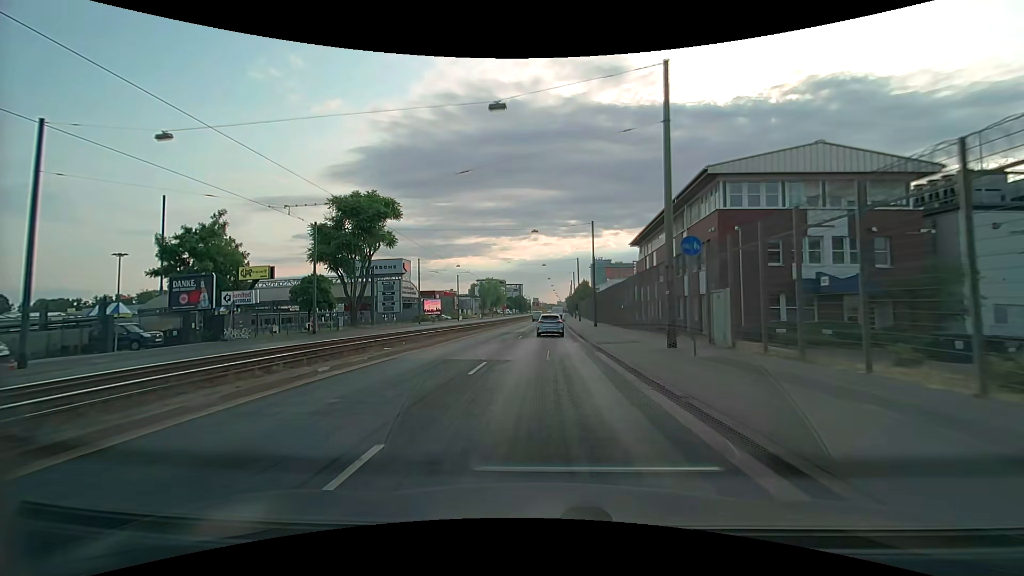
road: primary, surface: asphalt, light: Day
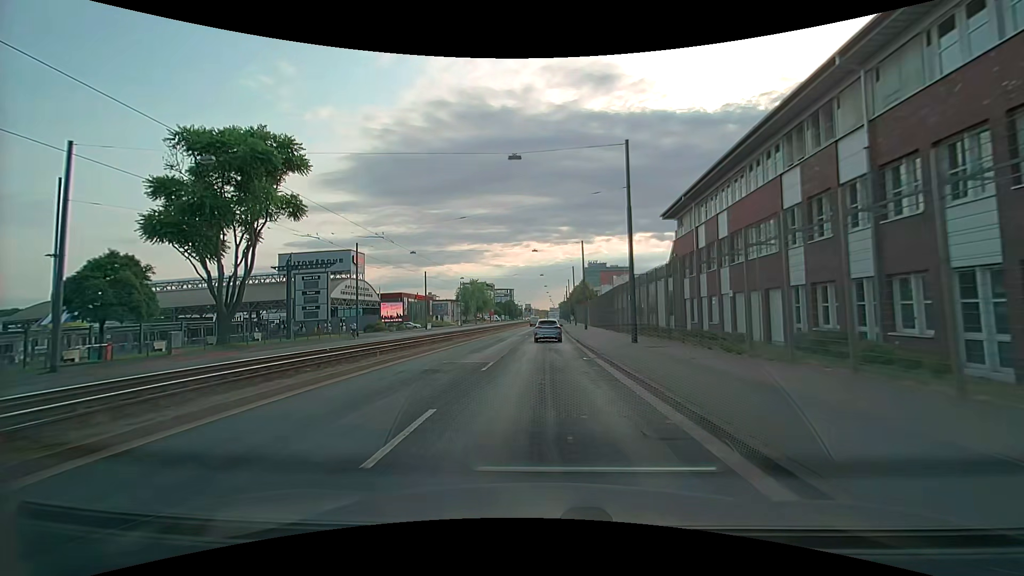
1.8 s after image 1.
(+0.1, +24.5) m; +1°
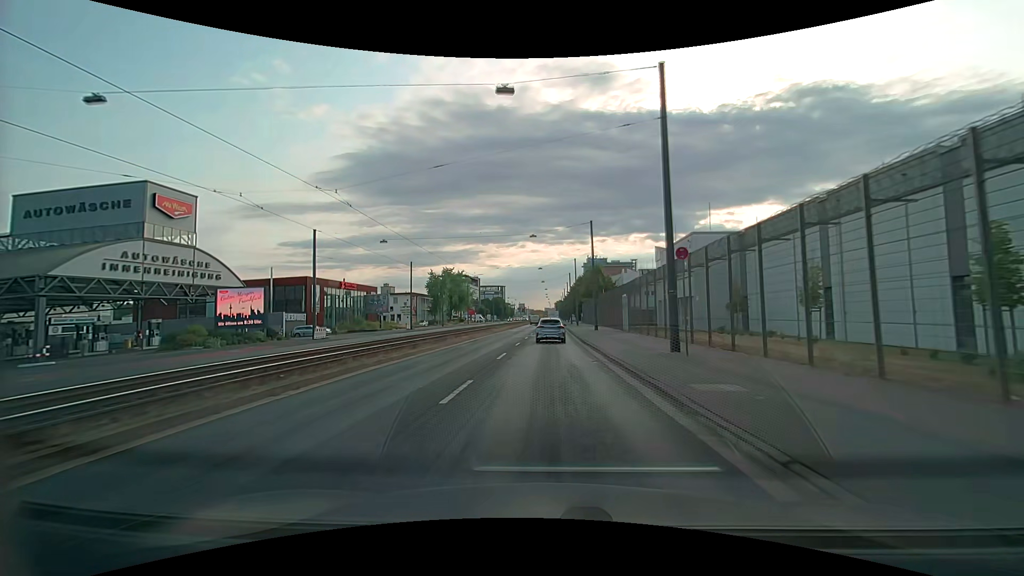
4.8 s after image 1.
(0.0, +41.4) m; 0°
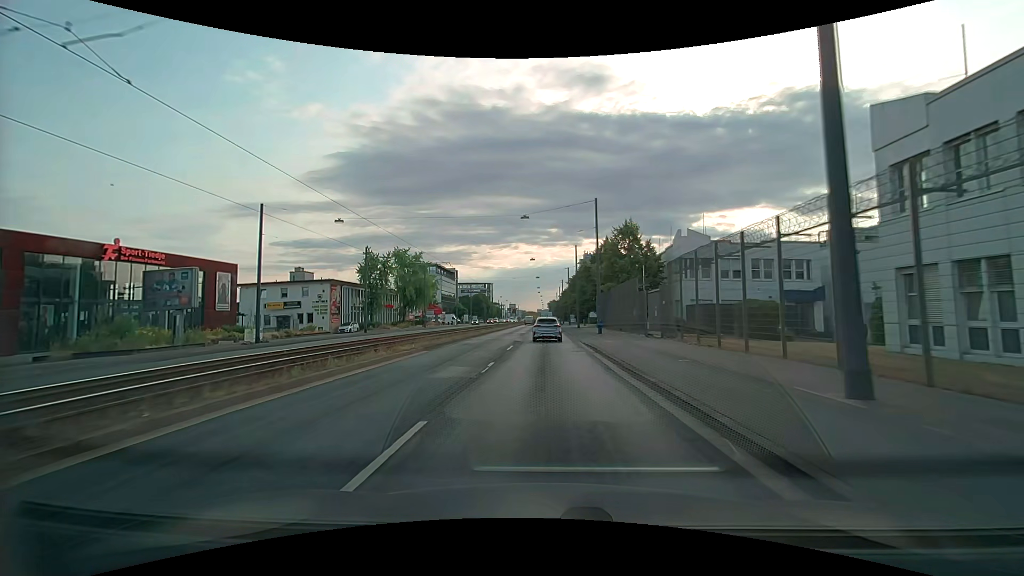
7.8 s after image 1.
(+0.4, +40.6) m; +1°
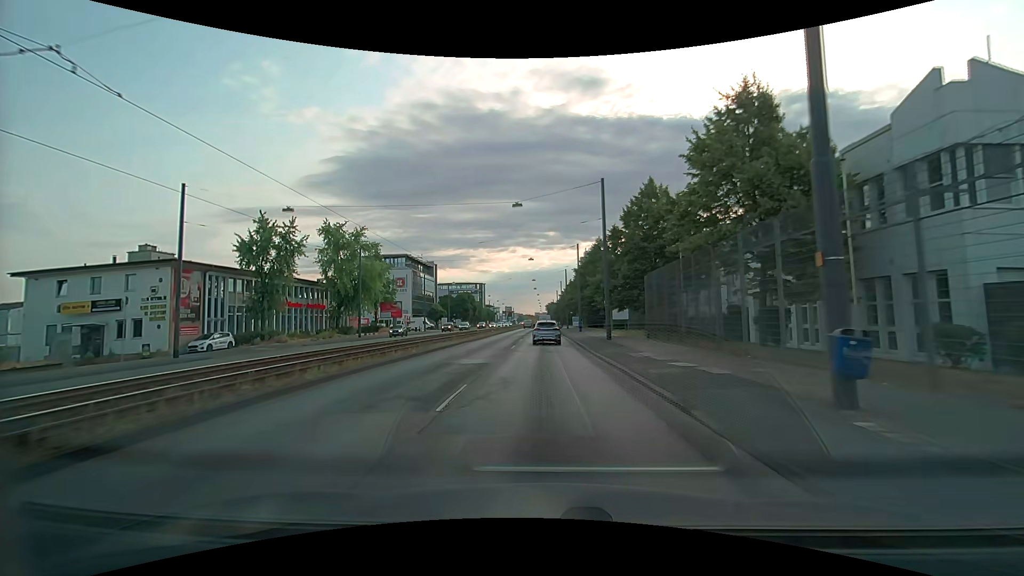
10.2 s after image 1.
(+0.1, +31.6) m; +1°
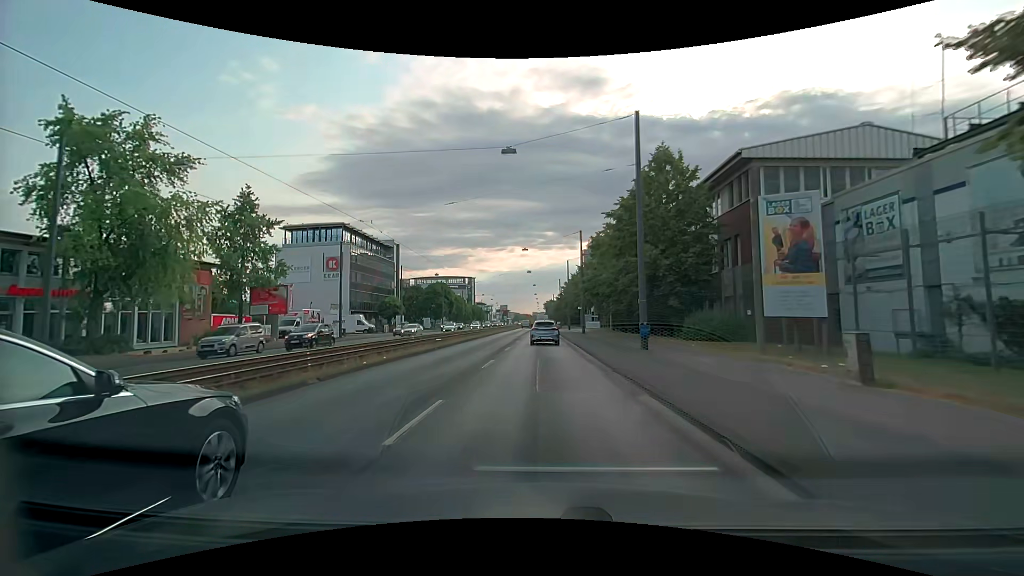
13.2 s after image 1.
(-0.5, +38.2) m; 0°
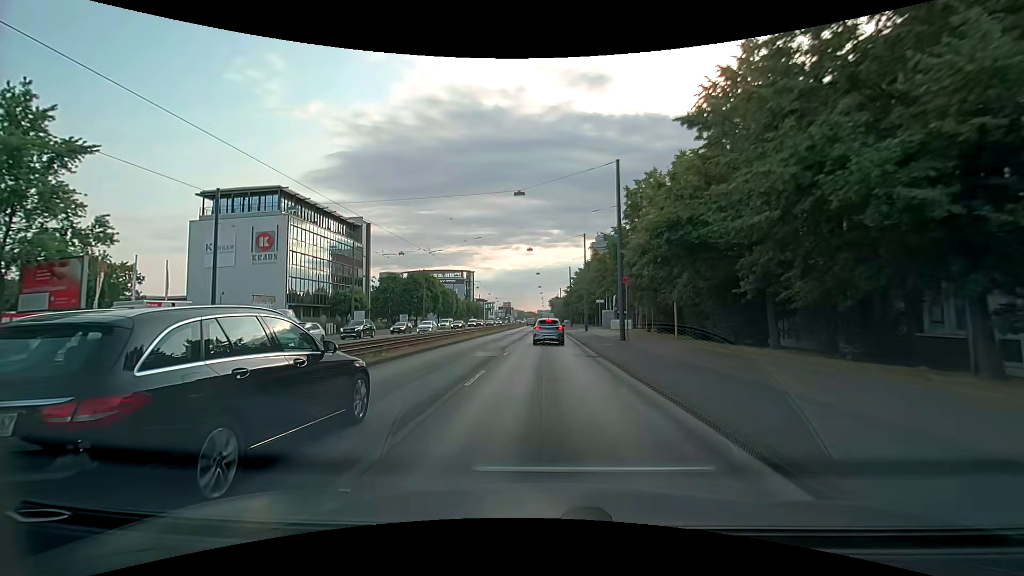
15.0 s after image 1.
(-0.4, +22.3) m; -1°
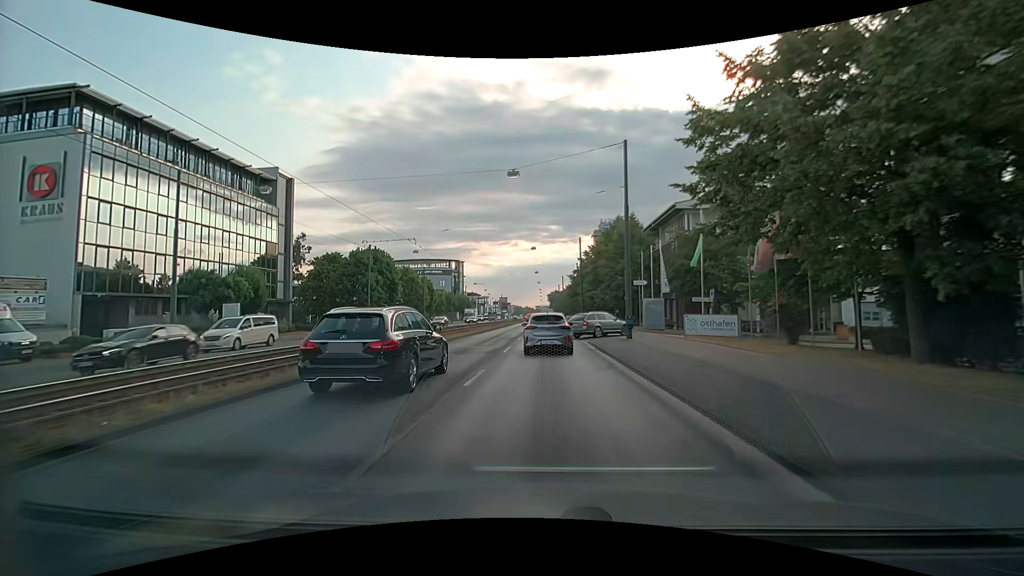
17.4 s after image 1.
(0.0, +27.4) m; 0°
(0, +10) (0, +20) (0, +30) (0, +40) (0, +50) (0, +60) (0, +70) (0, +80) (0, +90) (0, +100) m
